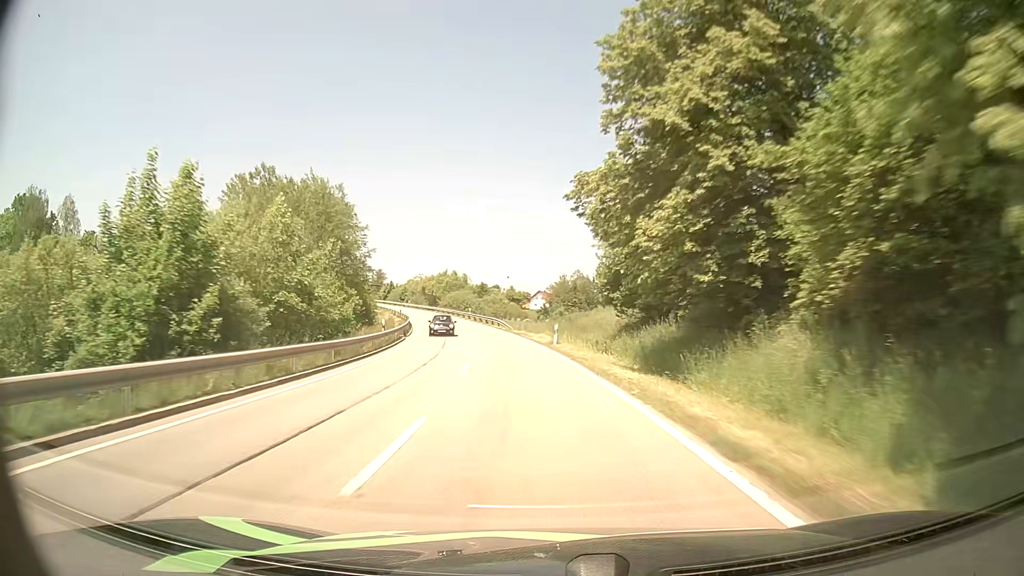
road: secondary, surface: asphalt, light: Day
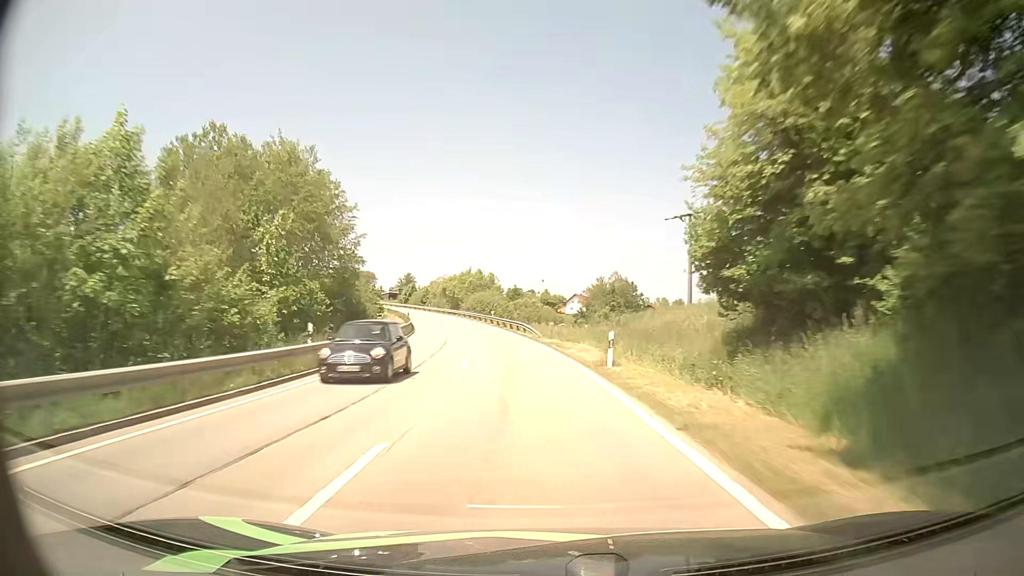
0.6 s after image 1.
(-0.2, +14.4) m; -2°
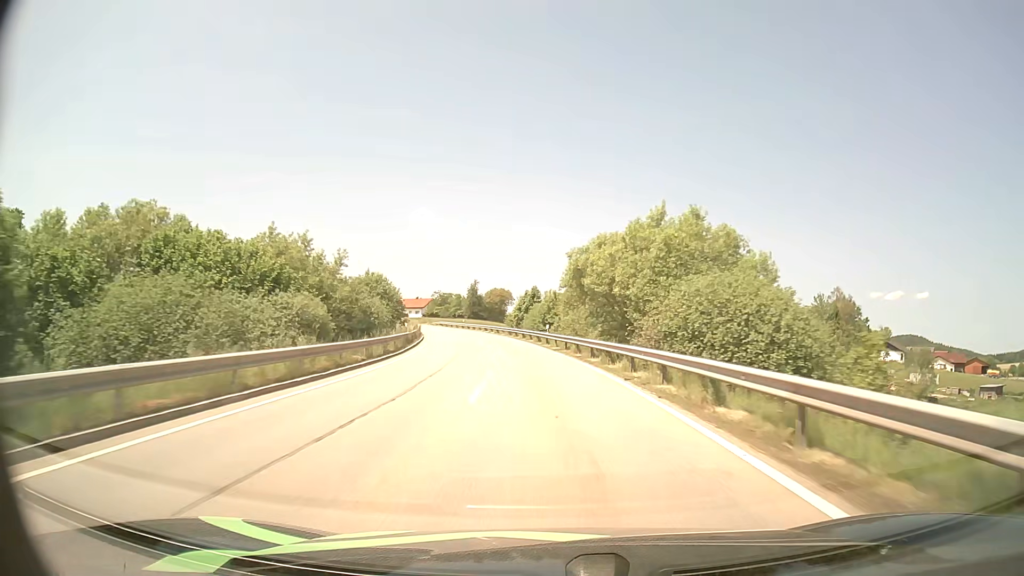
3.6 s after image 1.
(-10.0, +71.7) m; -15°
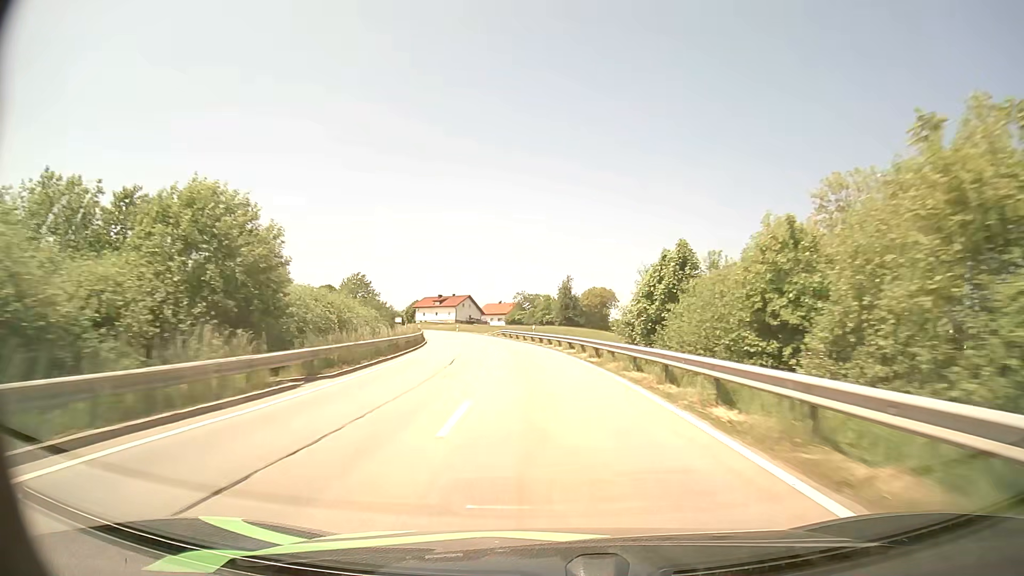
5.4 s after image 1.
(-3.0, +44.0) m; -8°
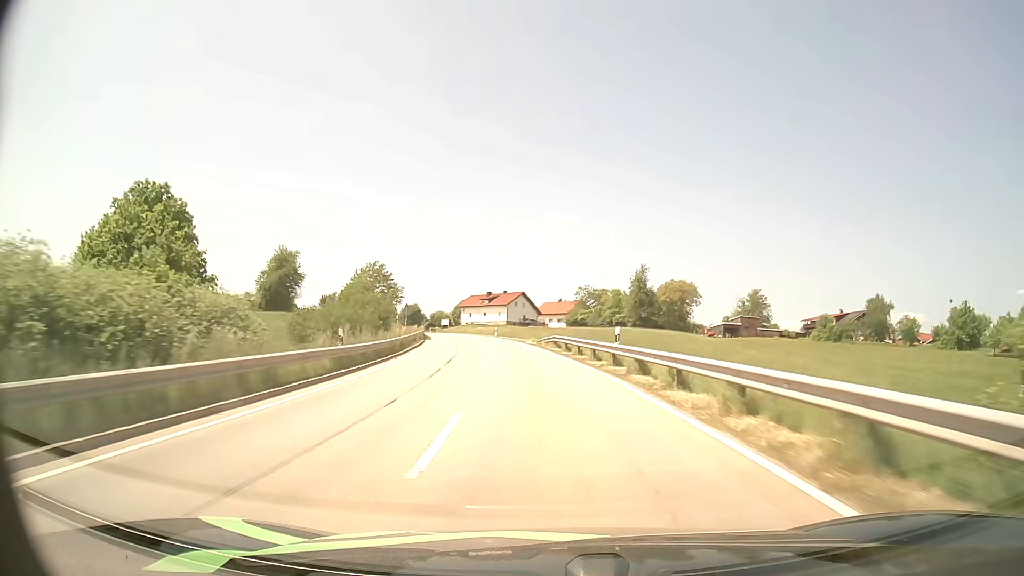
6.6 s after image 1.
(-1.2, +29.3) m; -5°
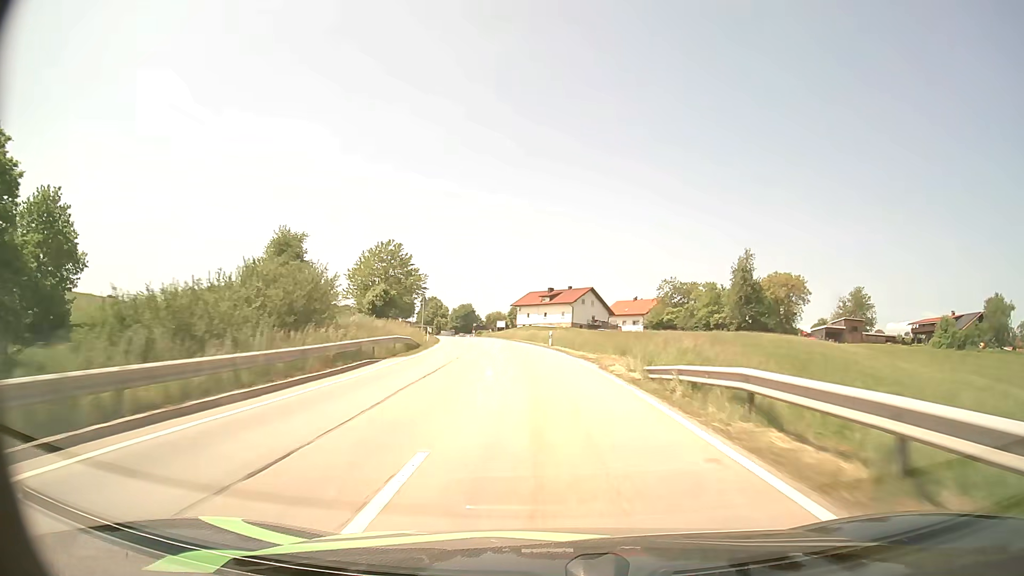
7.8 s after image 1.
(-1.5, +28.7) m; -6°
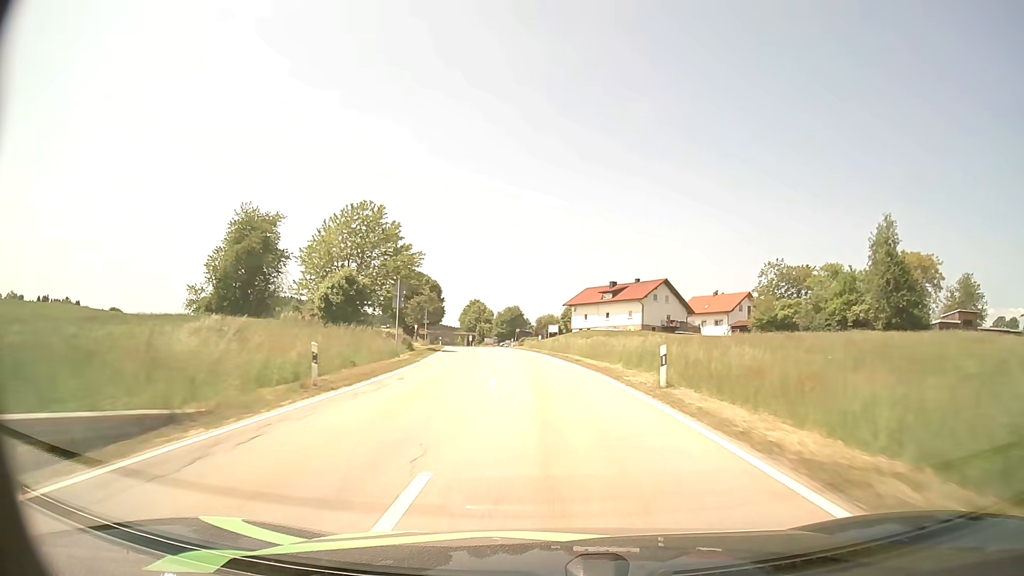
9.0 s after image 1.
(-1.2, +28.7) m; -5°
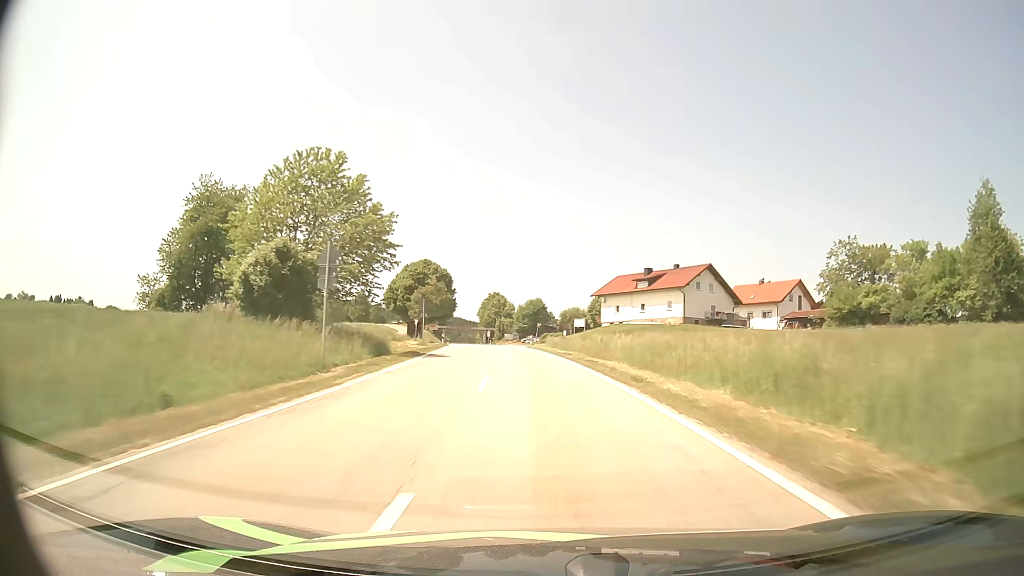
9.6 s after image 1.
(-0.3, +14.5) m; -2°
(0, +10) (-1, +20) (-1, +30) (-2, +40) (-3, +50) (-4, +60) (-6, +70) (-7, +80) (-8, +90) (-10, +99) m
